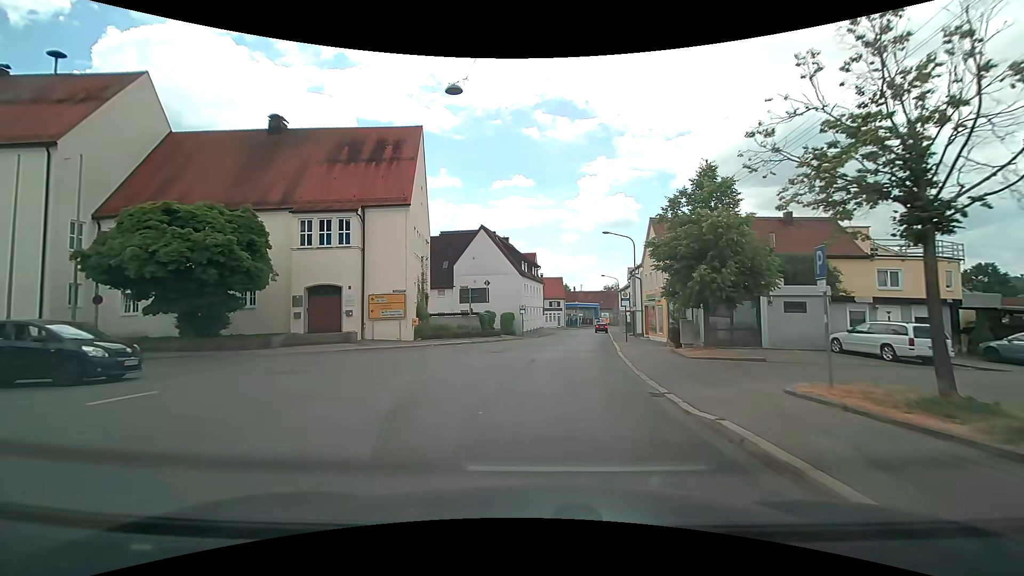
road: tertiary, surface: asphalt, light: Day
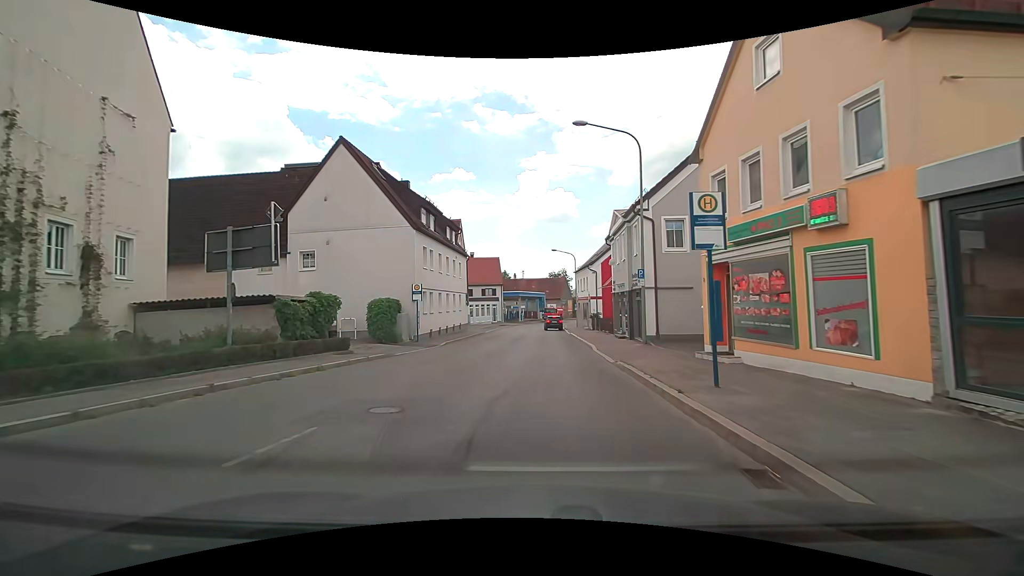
(+2.0, +25.6) m; +7°
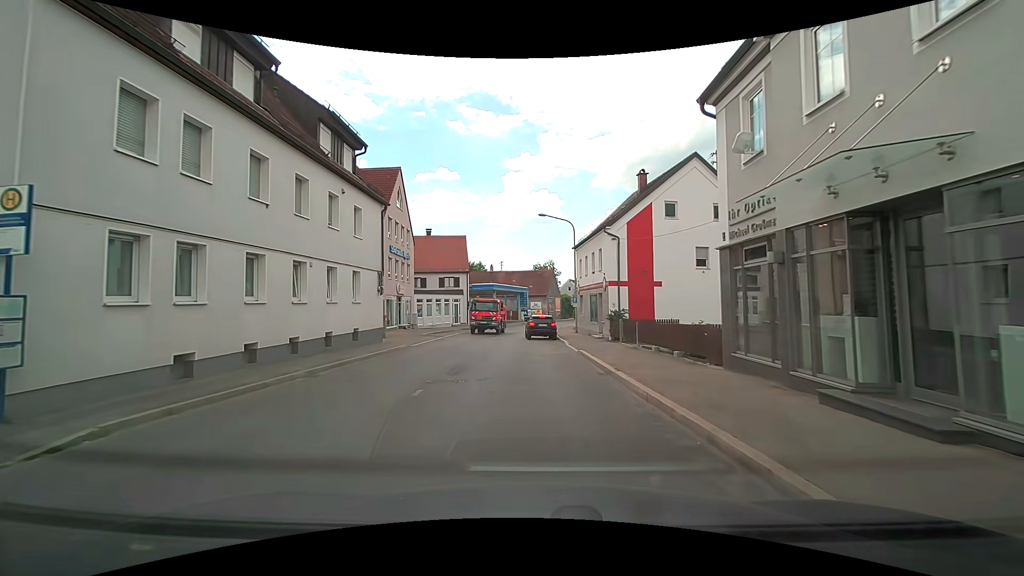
(+0.3, +21.7) m; +2°
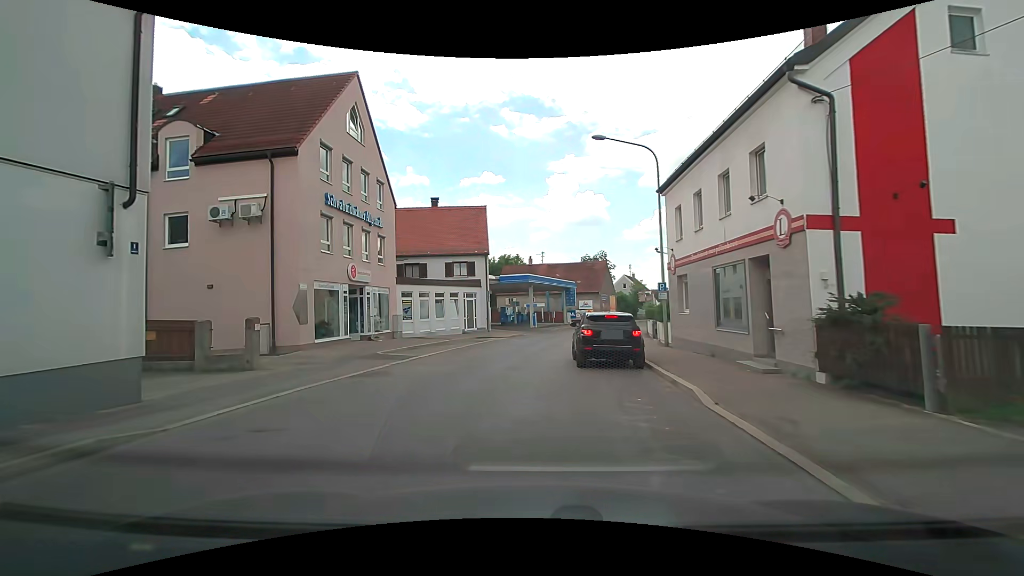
(-0.4, +17.5) m; -6°
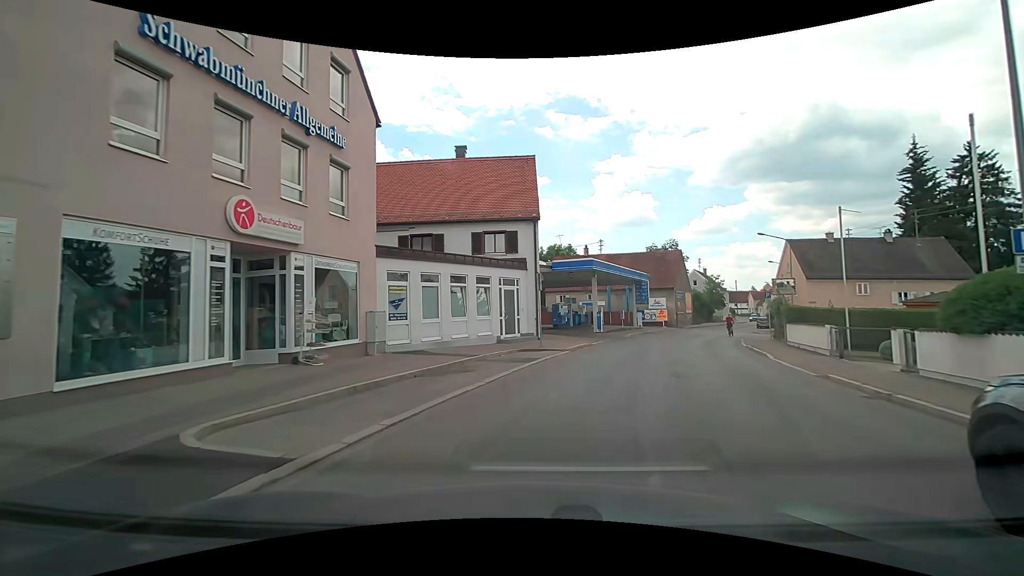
(-1.1, +13.7) m; -4°
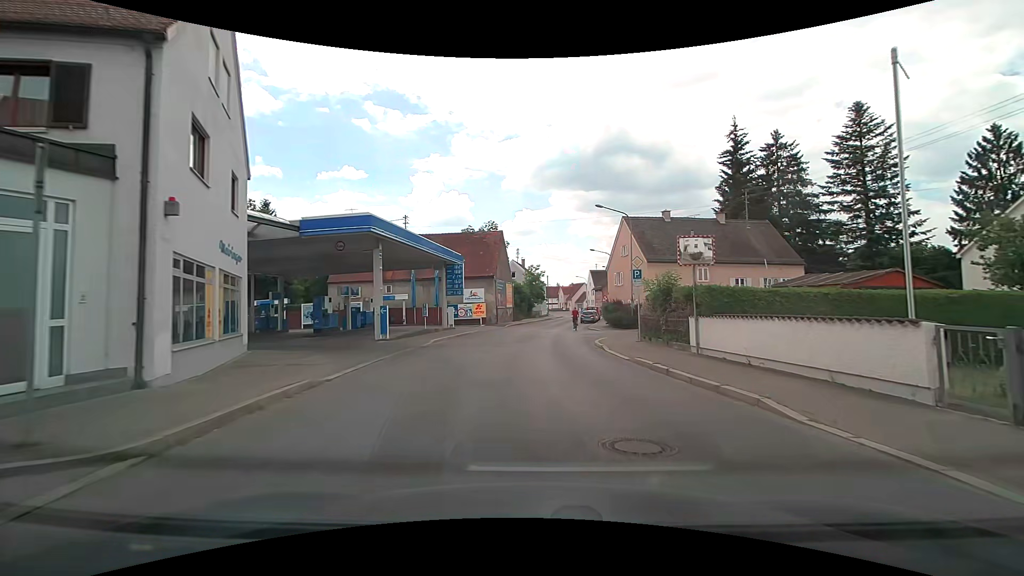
(+2.6, +14.9) m; +22°
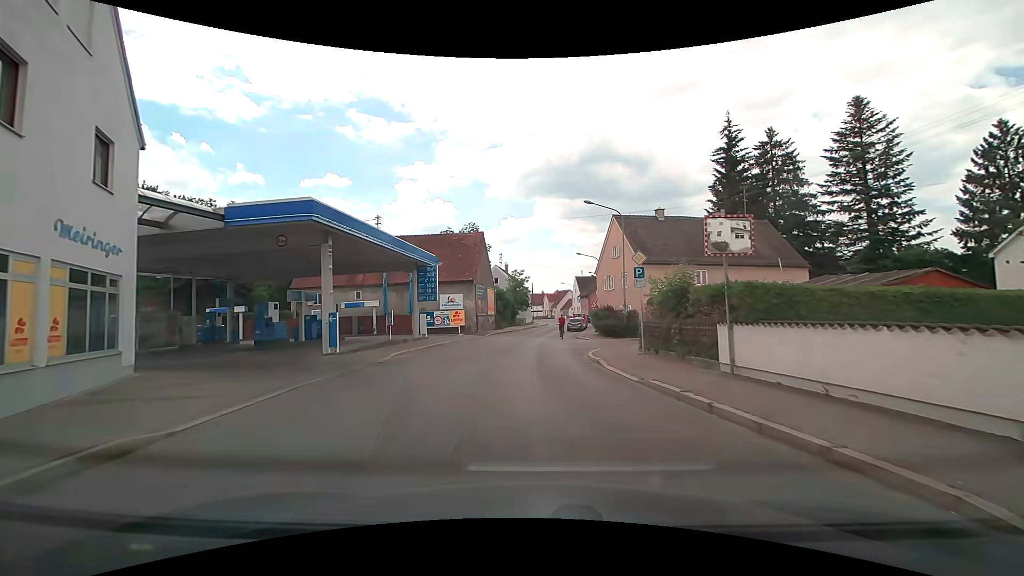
(0.0, +4.0) m; 0°
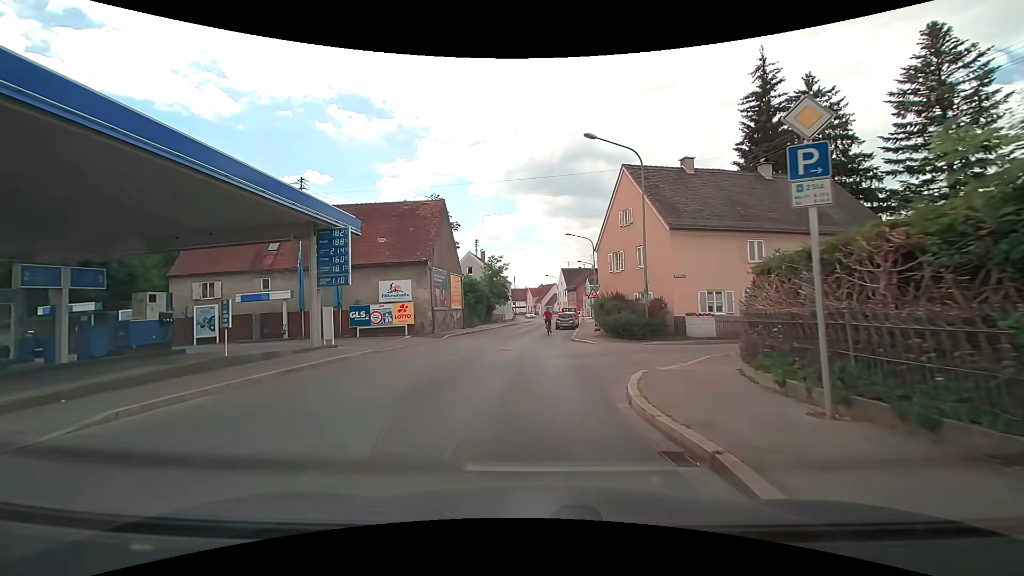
(+0.3, +12.4) m; +1°
